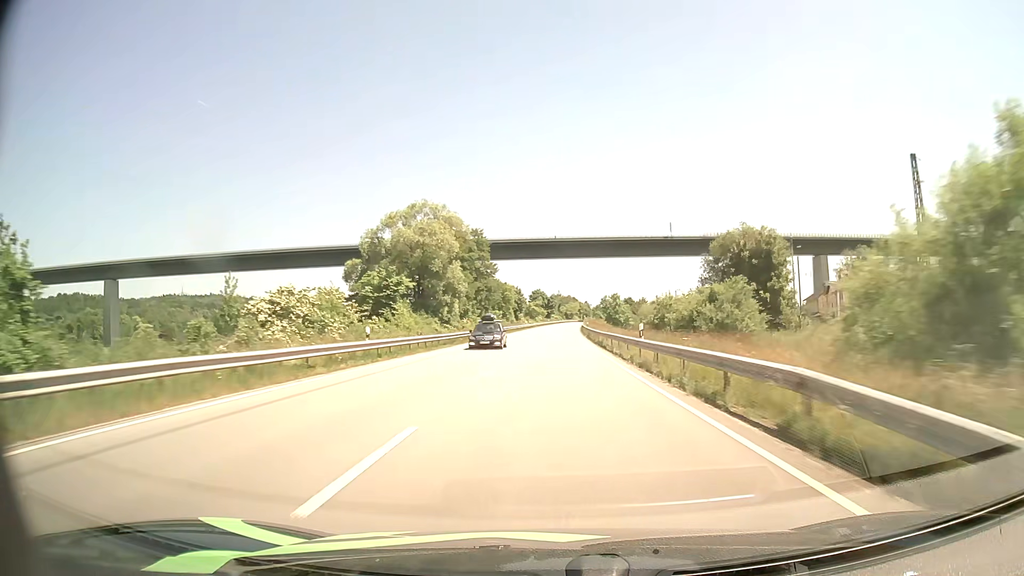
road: primary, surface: asphalt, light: Day
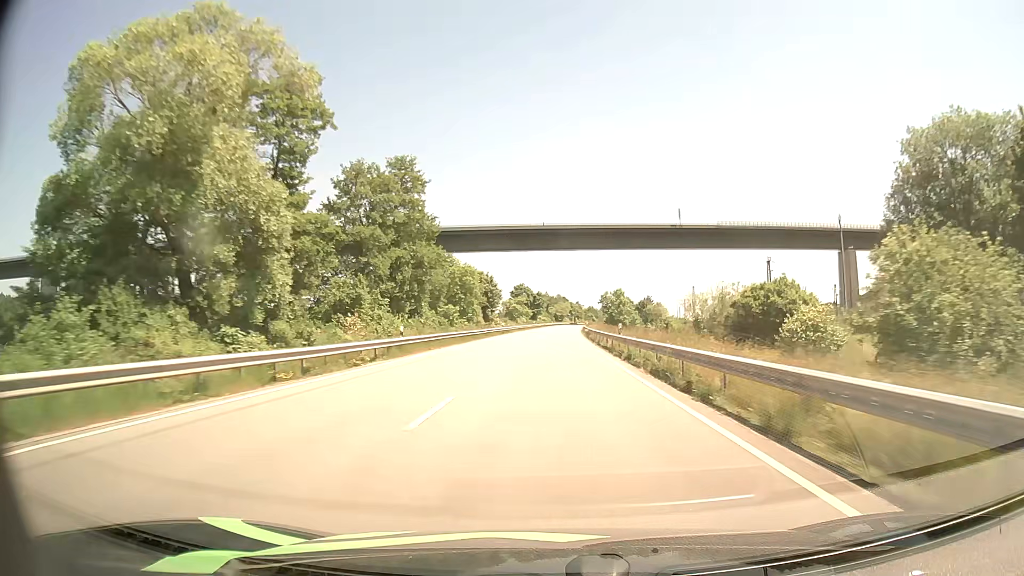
(+0.4, +44.3) m; +1°
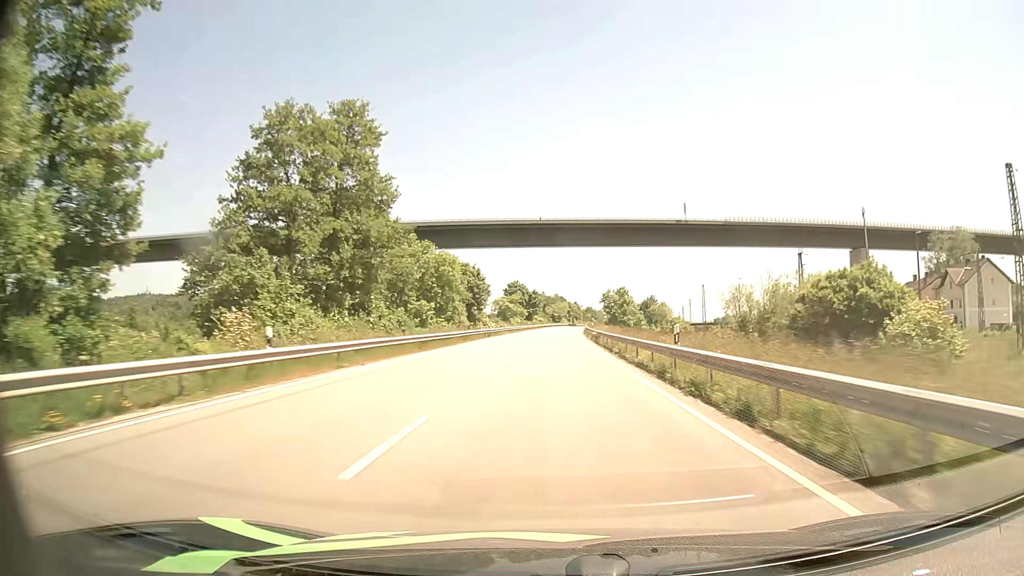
(0.0, +14.8) m; 0°
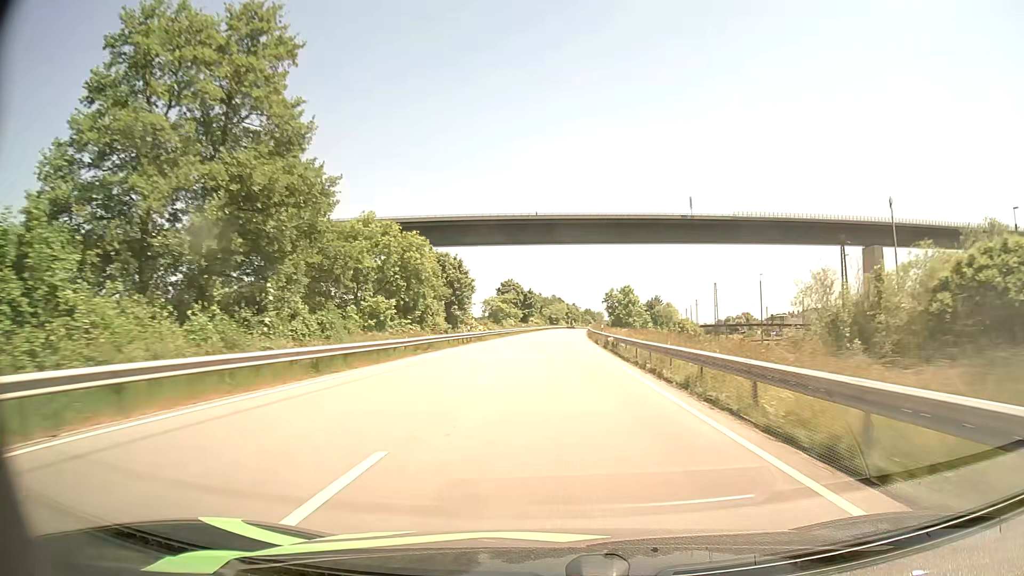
(0.0, +14.8) m; 0°
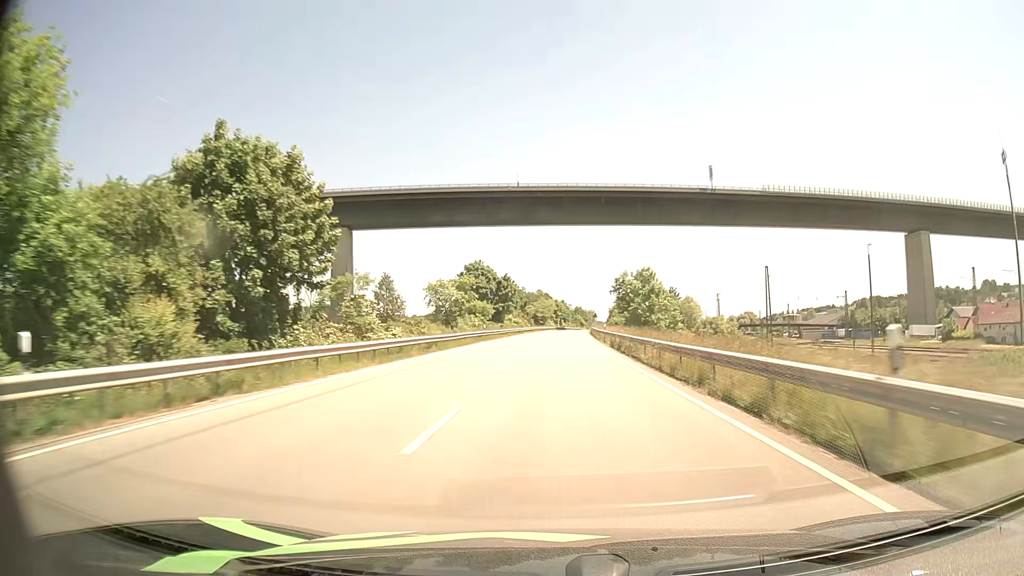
(+0.3, +44.3) m; +1°
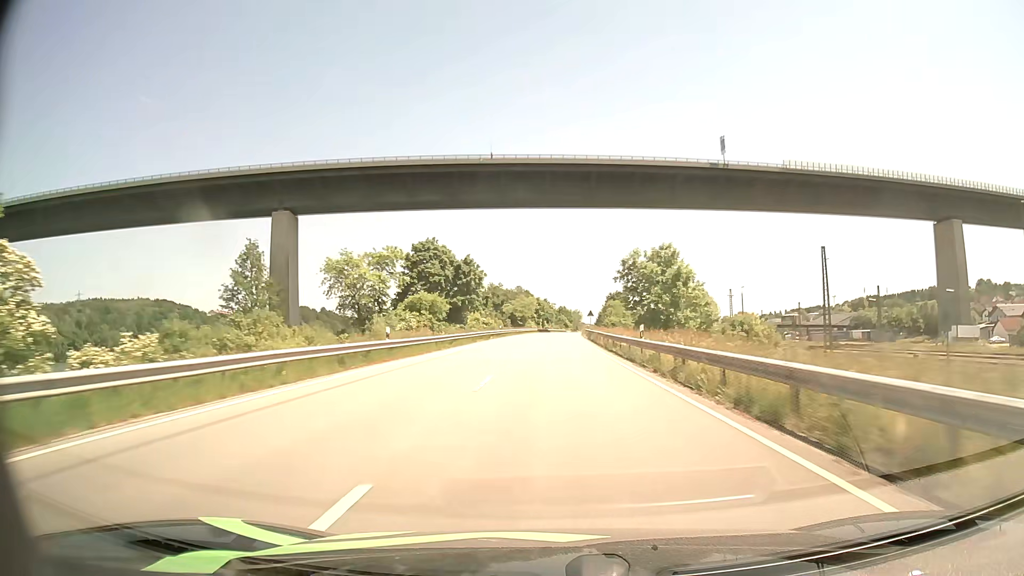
(+0.4, +29.4) m; +2°
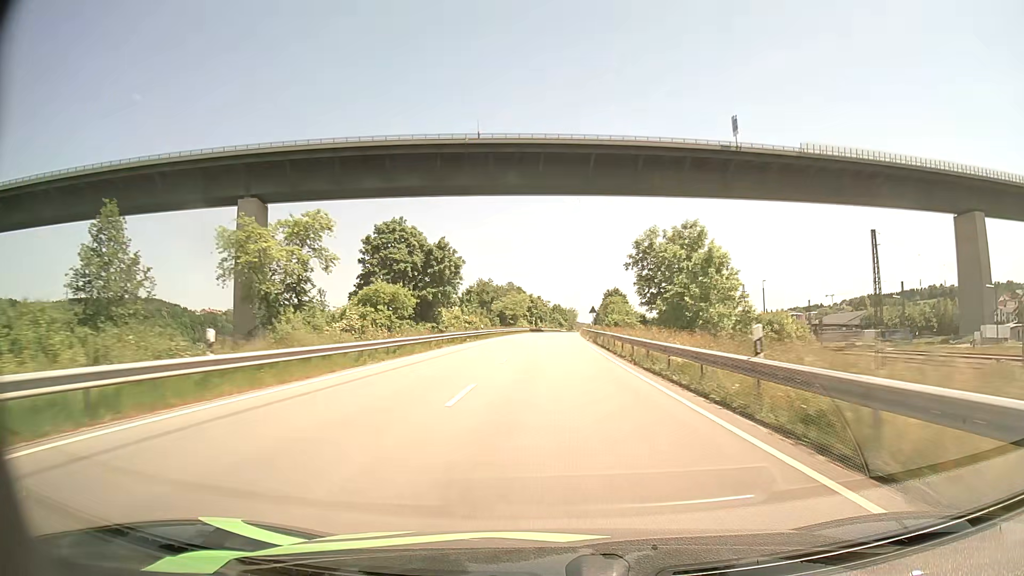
(+0.1, +14.7) m; +1°
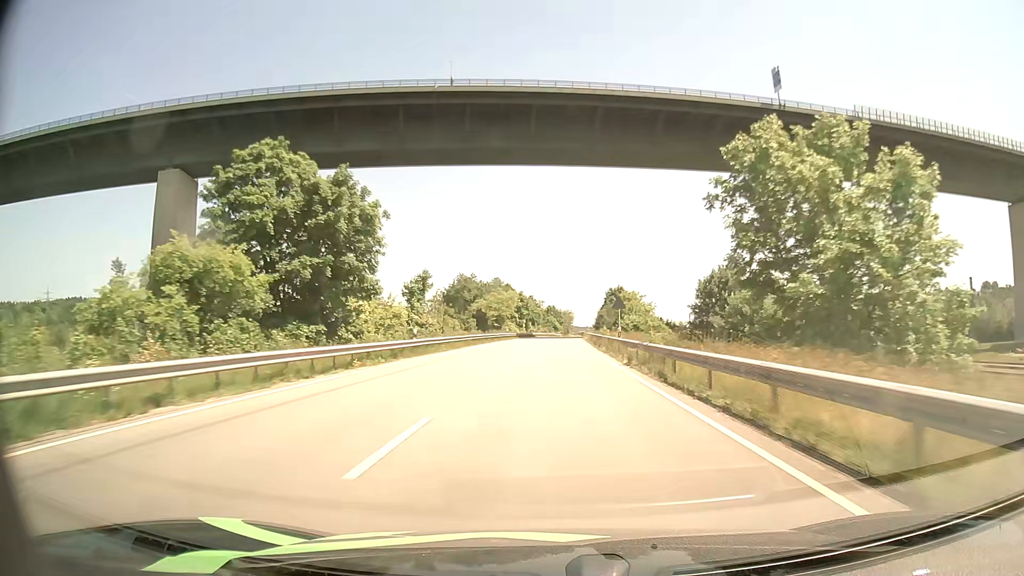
(+0.1, +29.3) m; 0°
(0, +10) (0, +20) (0, +30) (0, +40) (+1, +50) (+1, +60) (+1, +70) (+2, +80) (+2, +90) (+2, +100) m
